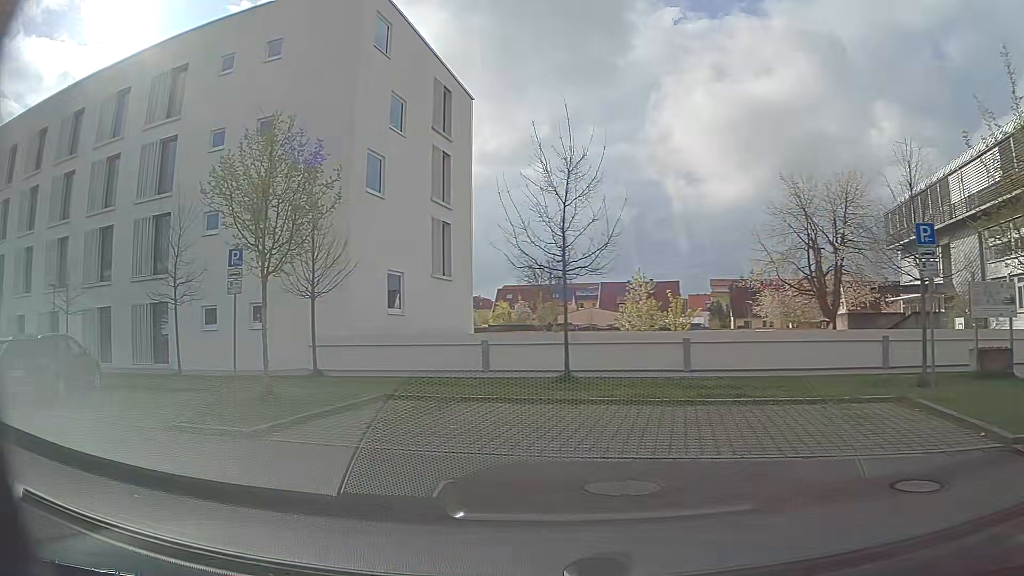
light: Day
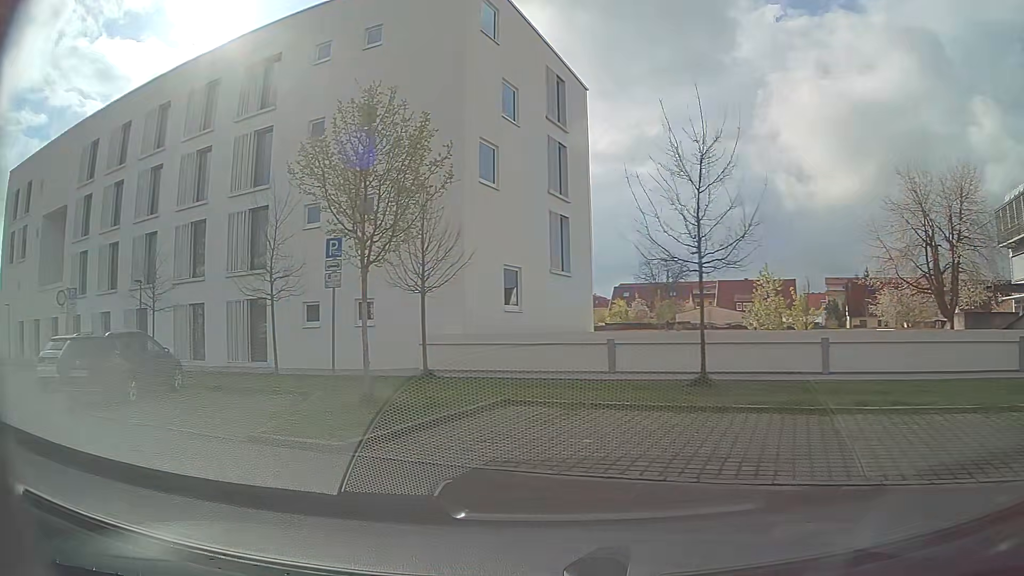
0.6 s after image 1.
(-0.1, +1.5) m; -8°
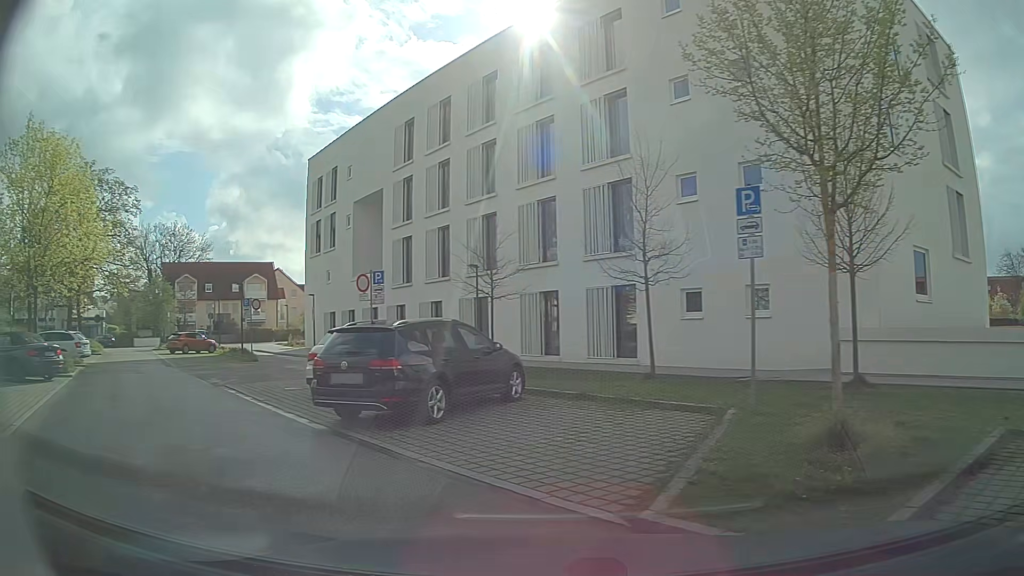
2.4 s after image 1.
(-1.1, +4.3) m; -29°
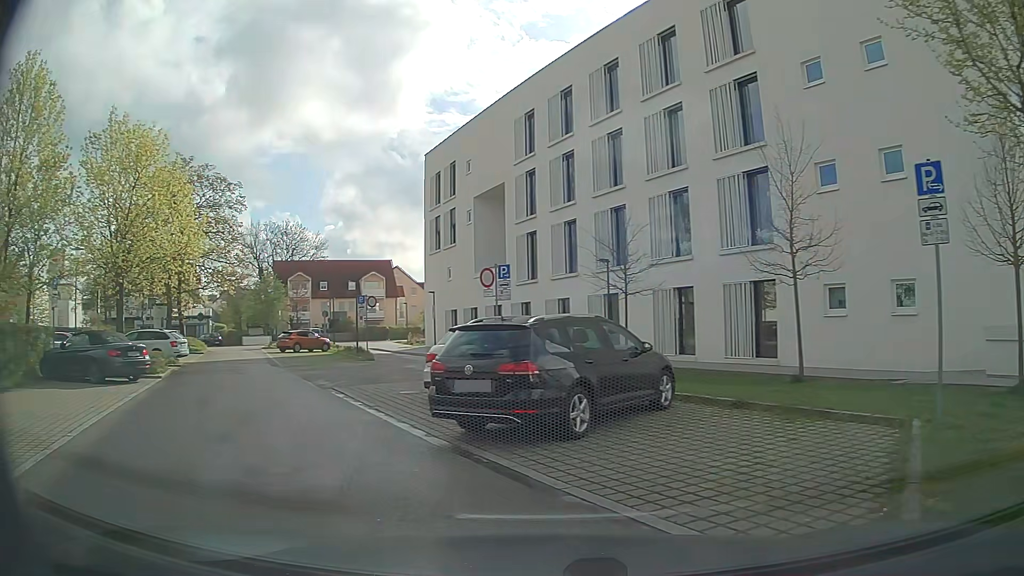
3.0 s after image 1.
(-0.2, +1.5) m; -11°
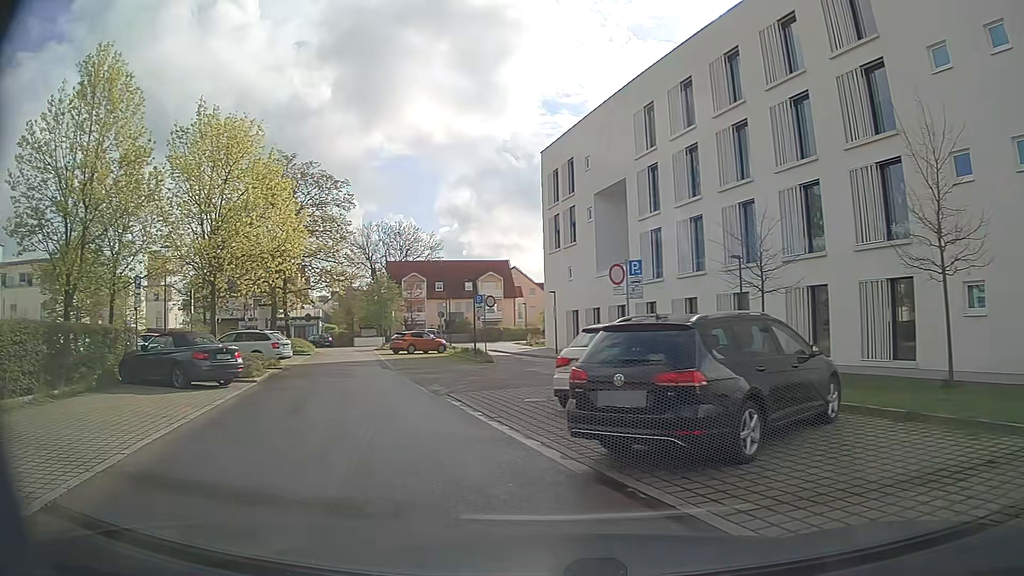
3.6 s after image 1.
(-0.1, +1.5) m; -10°
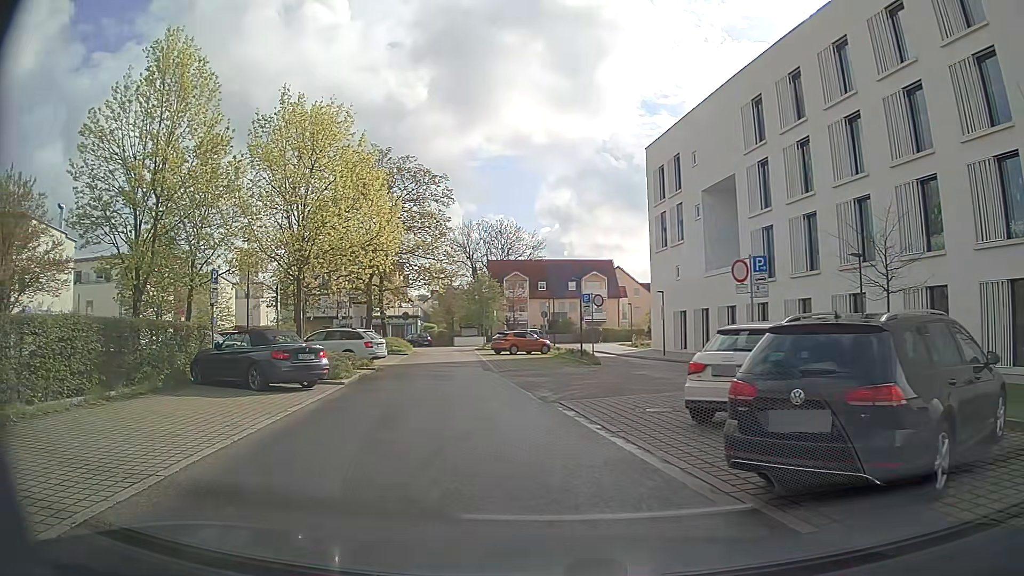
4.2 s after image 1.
(-0.1, +1.5) m; -10°
